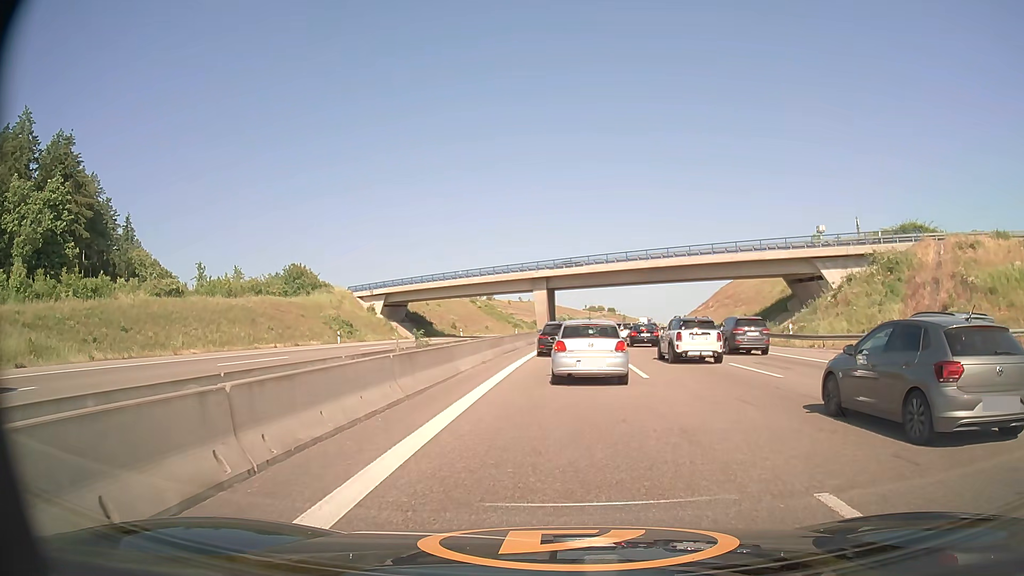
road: motorway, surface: asphalt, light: Day
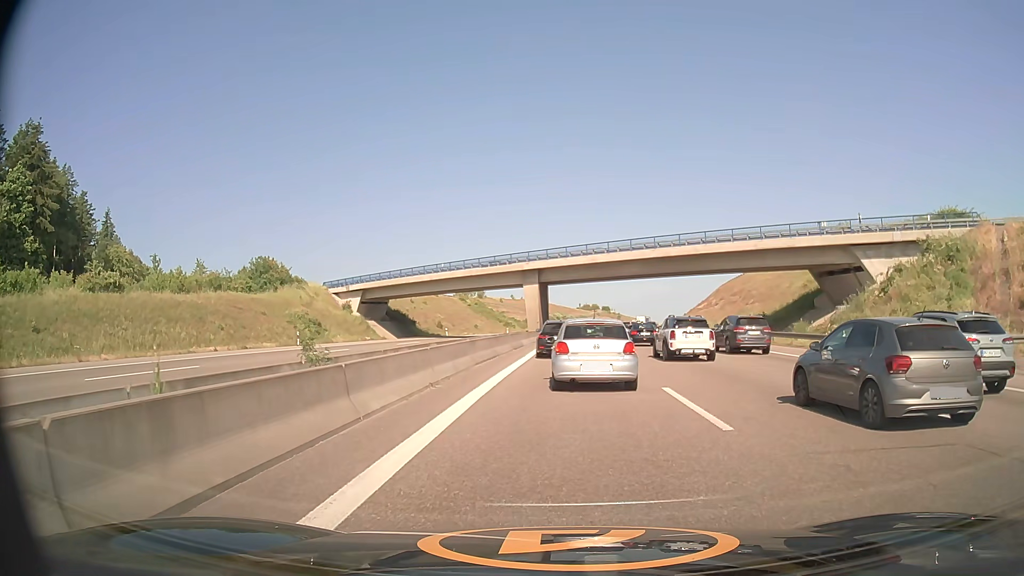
(+0.1, +8.5) m; +1°
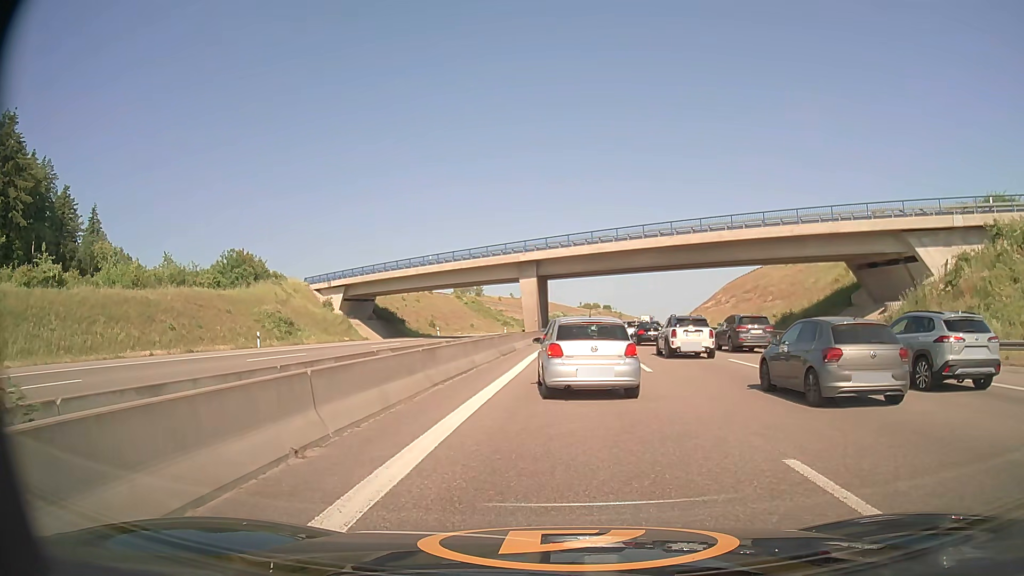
(0.0, +7.5) m; 0°
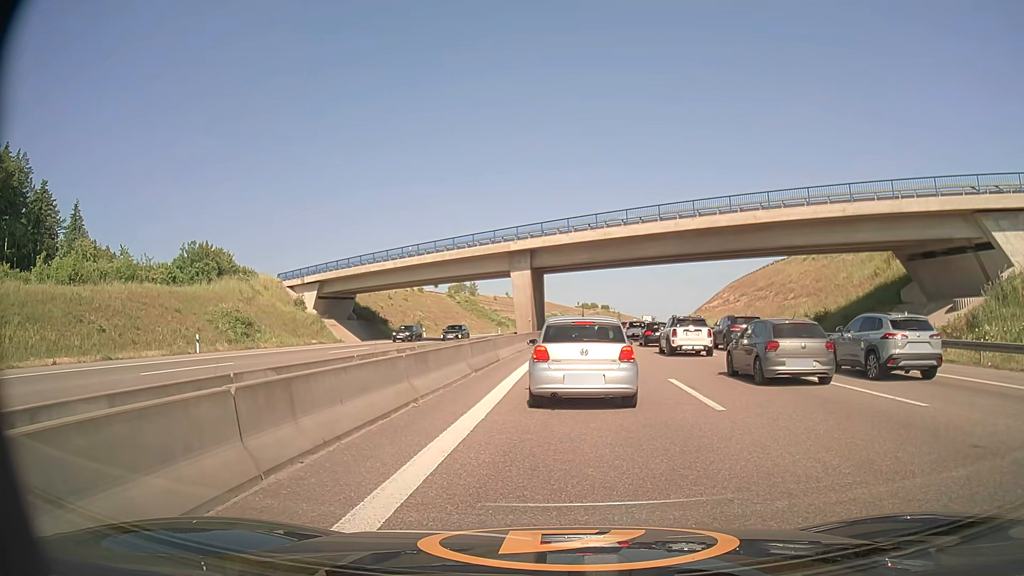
(0.0, +8.1) m; 0°
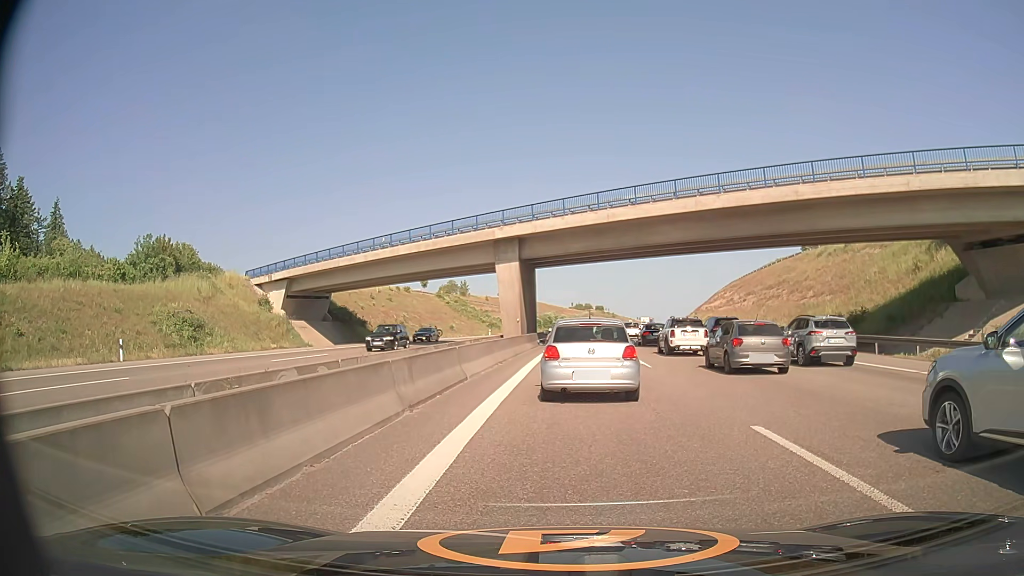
(+0.1, +7.2) m; +1°
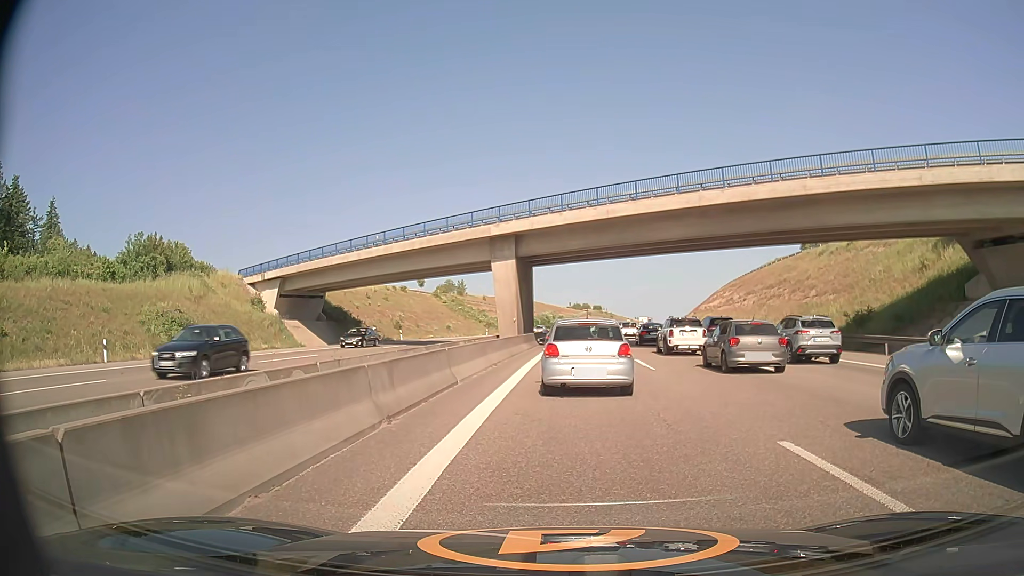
(0.0, +1.2) m; 0°
